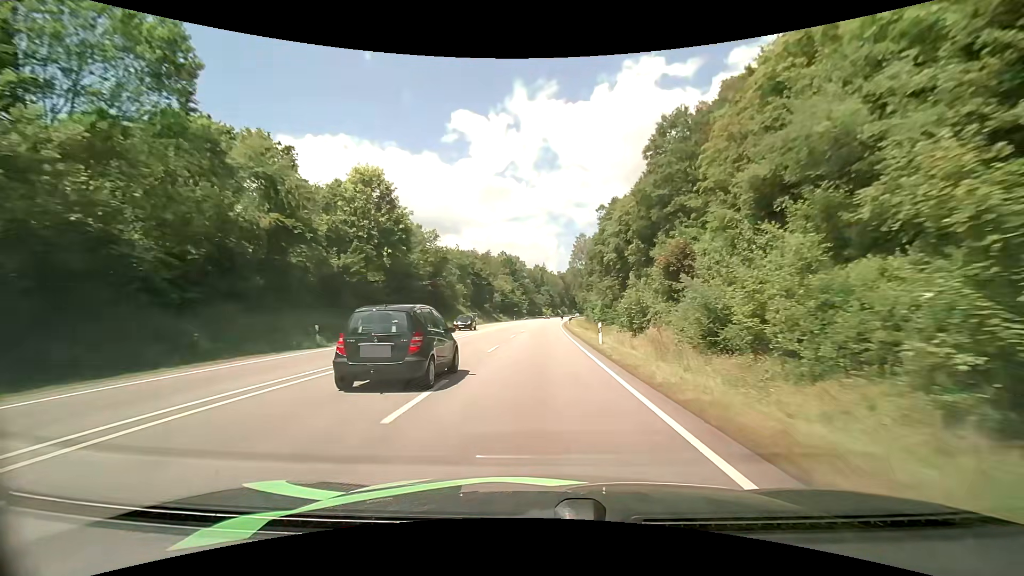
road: primary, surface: asphalt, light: Day
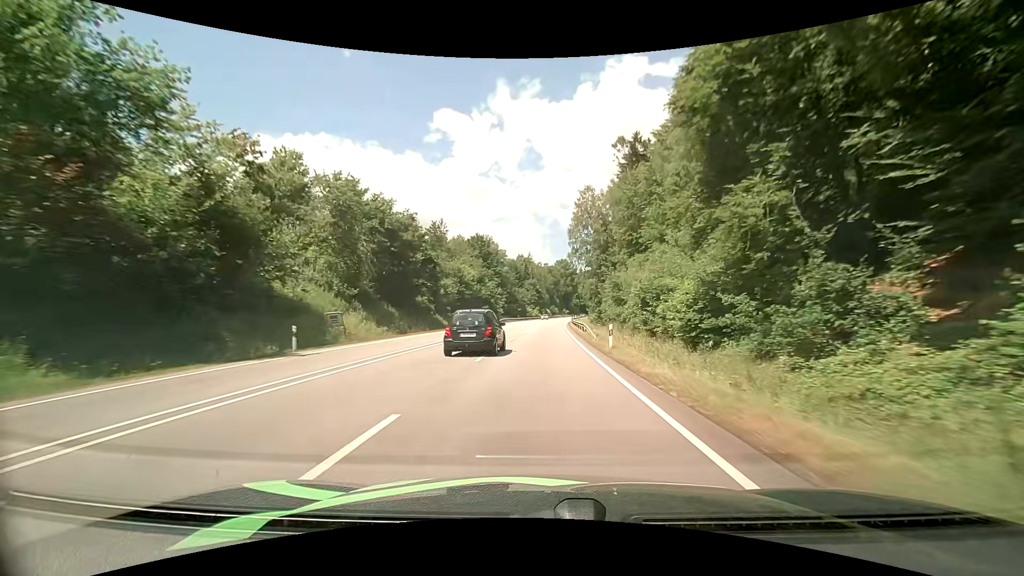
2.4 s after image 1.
(+0.6, +52.3) m; +1°
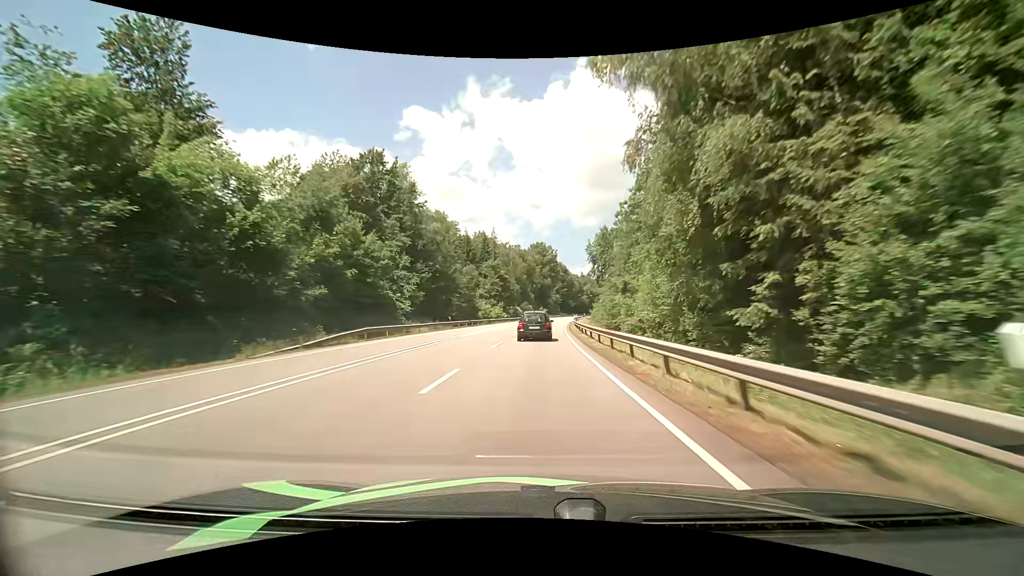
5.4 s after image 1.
(+2.0, +66.9) m; +3°
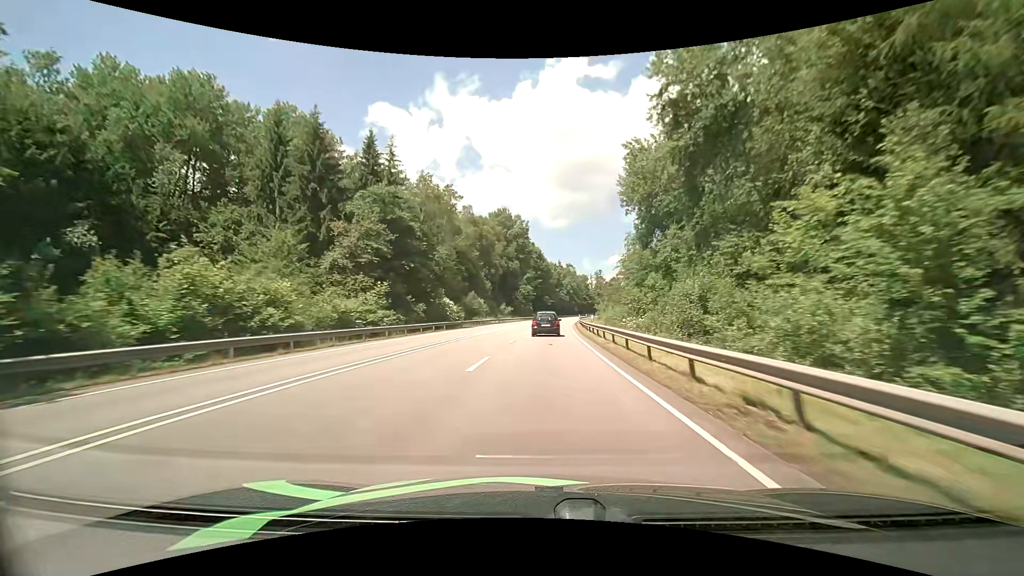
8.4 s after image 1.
(+2.0, +69.5) m; +4°
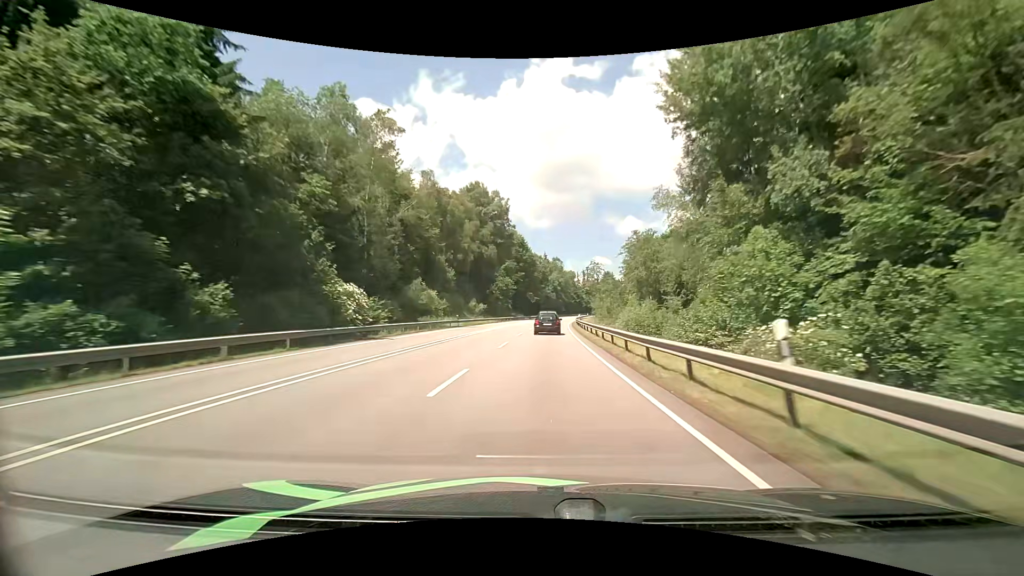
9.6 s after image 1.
(+0.3, +28.0) m; +2°
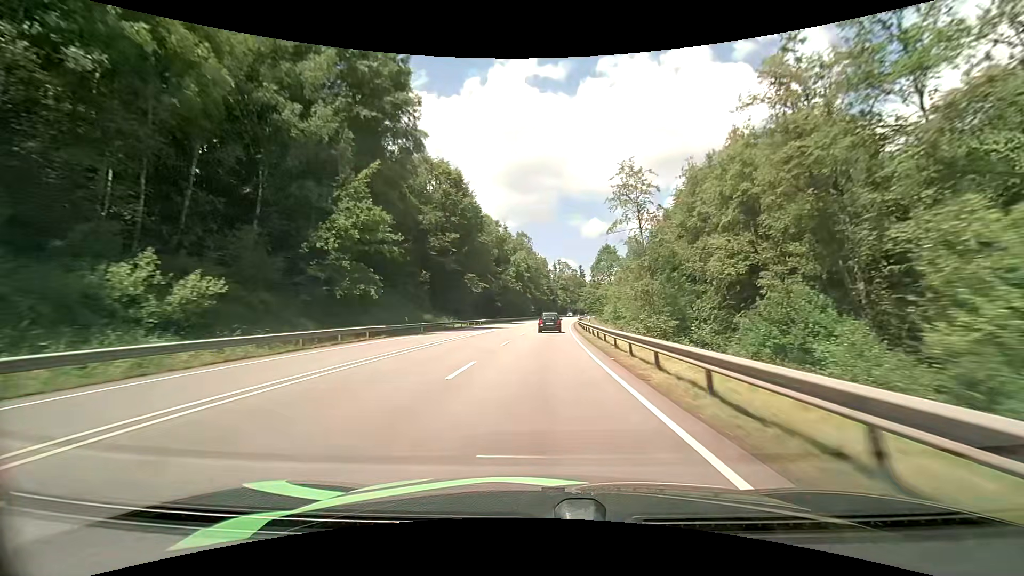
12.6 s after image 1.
(+2.8, +70.4) m; +4°
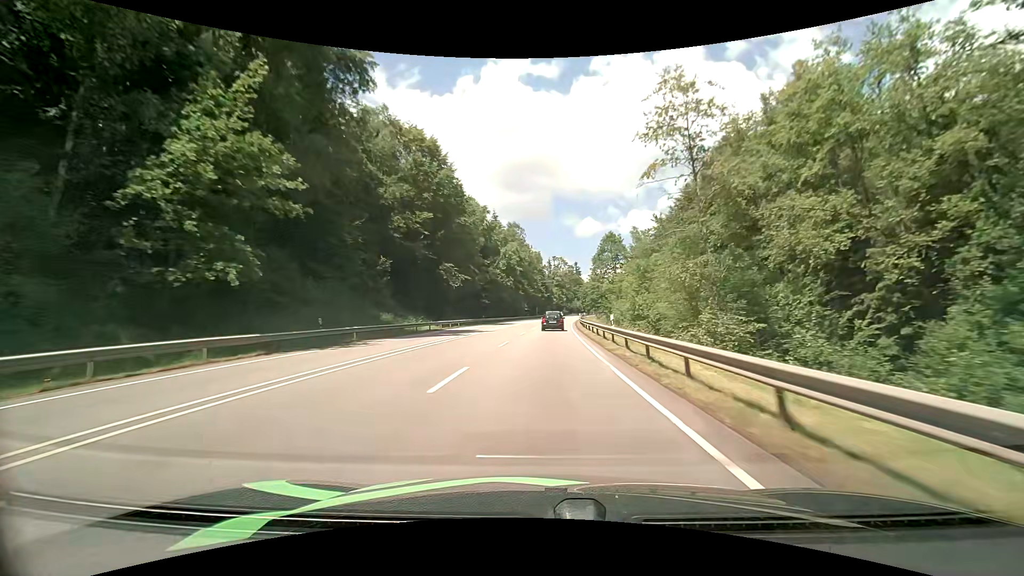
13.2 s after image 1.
(+0.1, +14.2) m; +1°
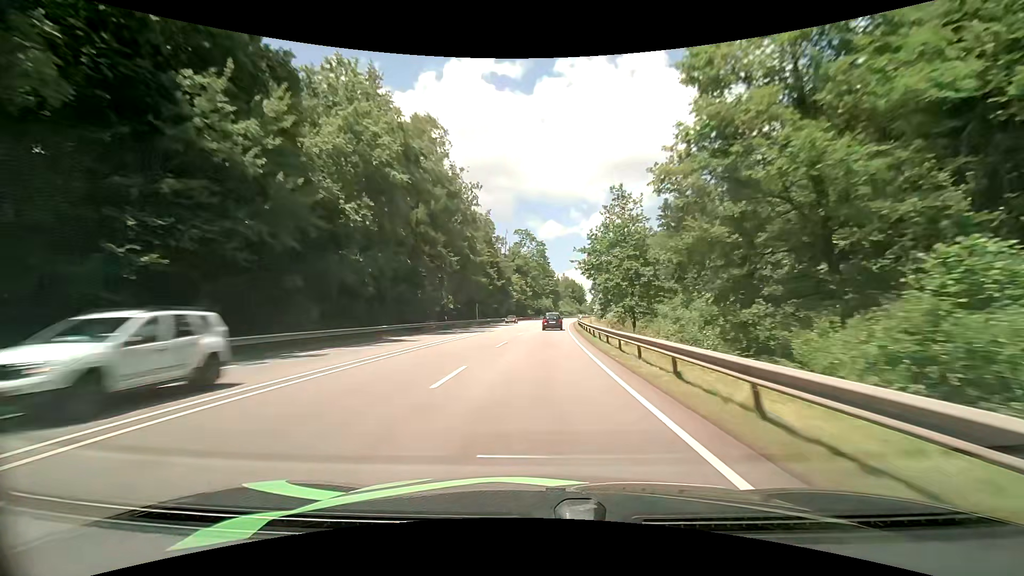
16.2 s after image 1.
(+2.8, +72.1) m; +4°
(0, +10) (0, +20) (0, +30) (+1, +40) (+1, +50) (+2, +60) (+2, +70) (+3, +80) (+4, +90) (+5, +100) m
